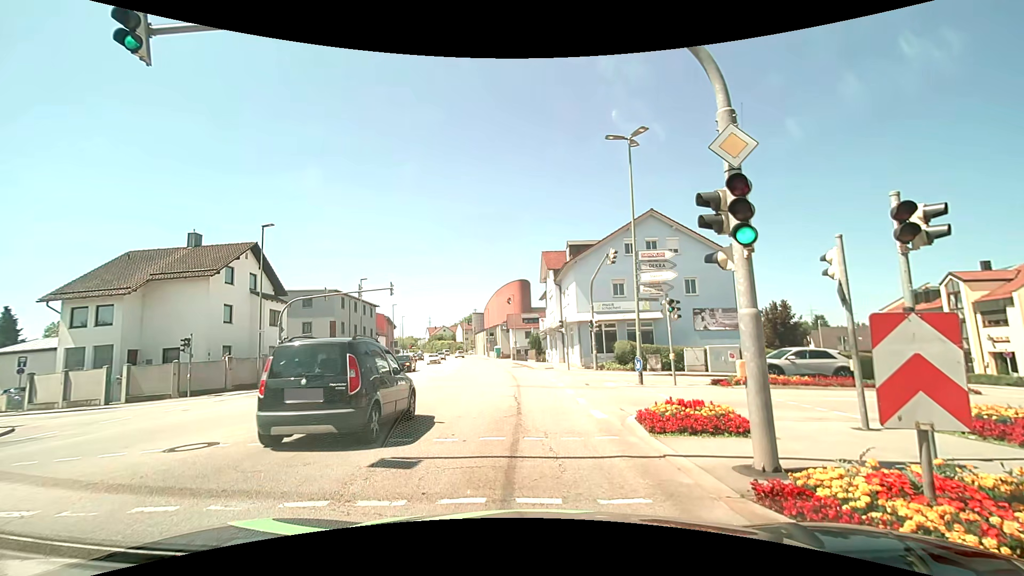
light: Day
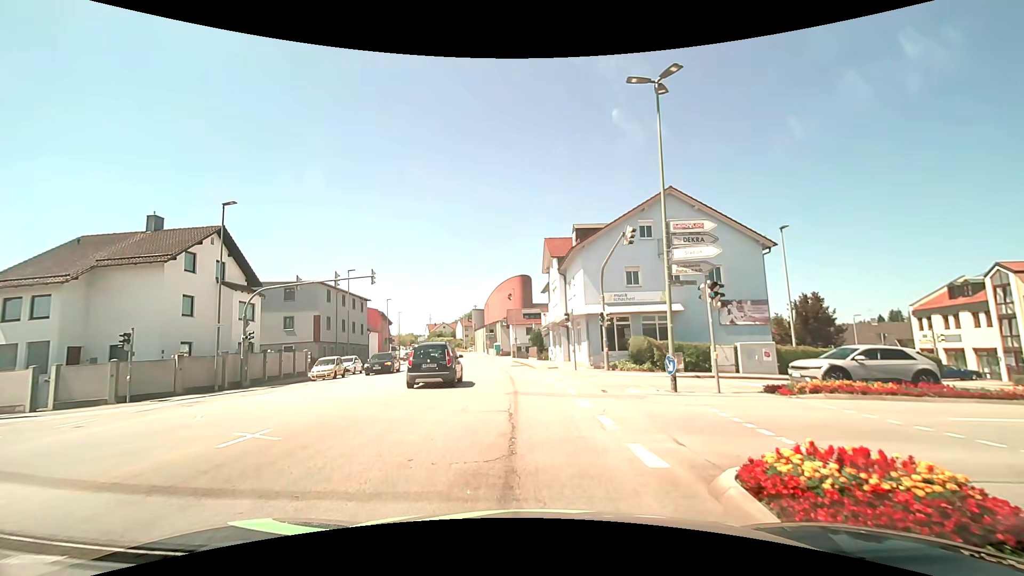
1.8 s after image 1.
(-0.1, +4.7) m; -1°
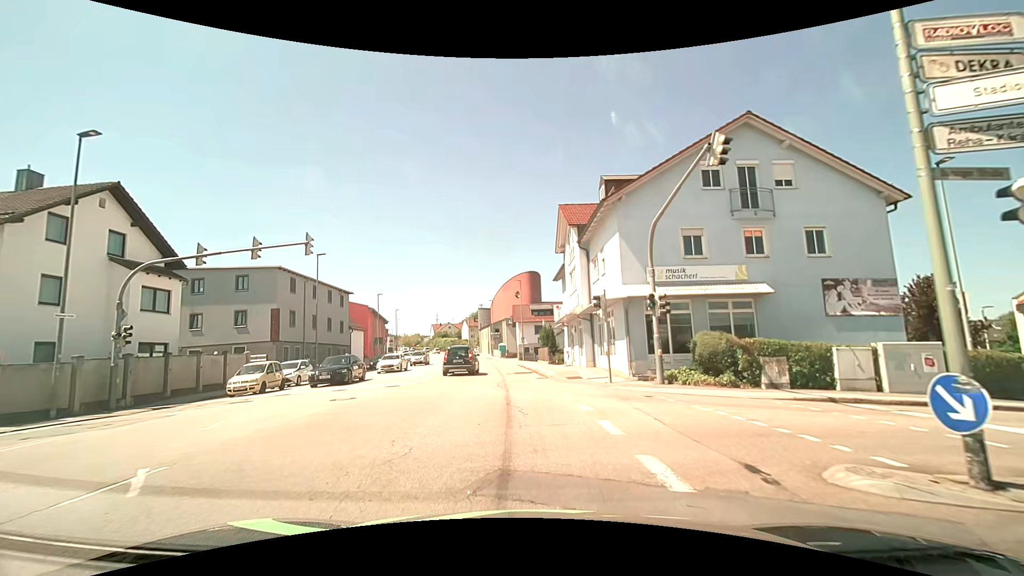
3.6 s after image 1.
(-0.1, +10.2) m; -1°
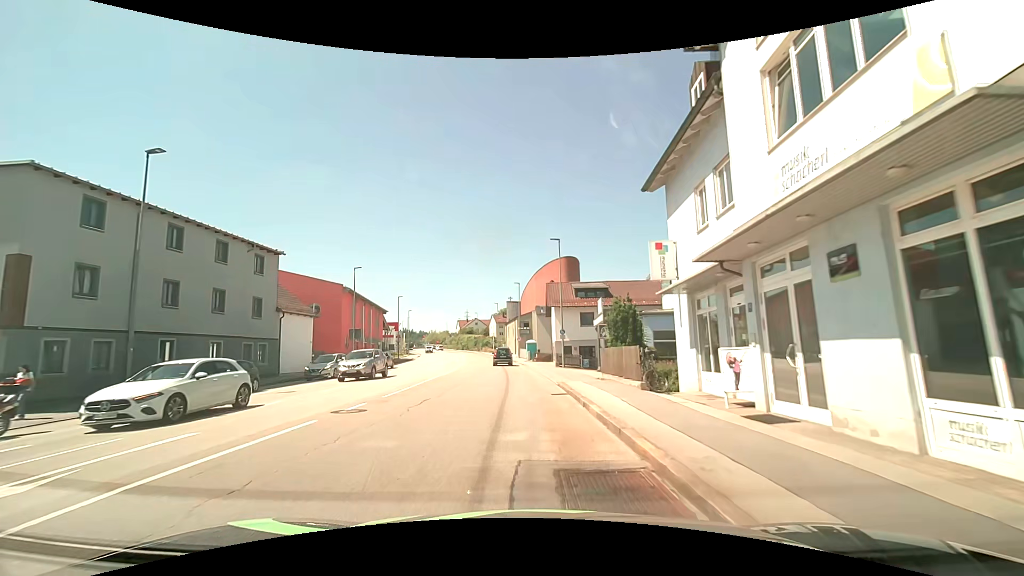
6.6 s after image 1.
(-1.1, +23.5) m; -4°
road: tertiary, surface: asphalt
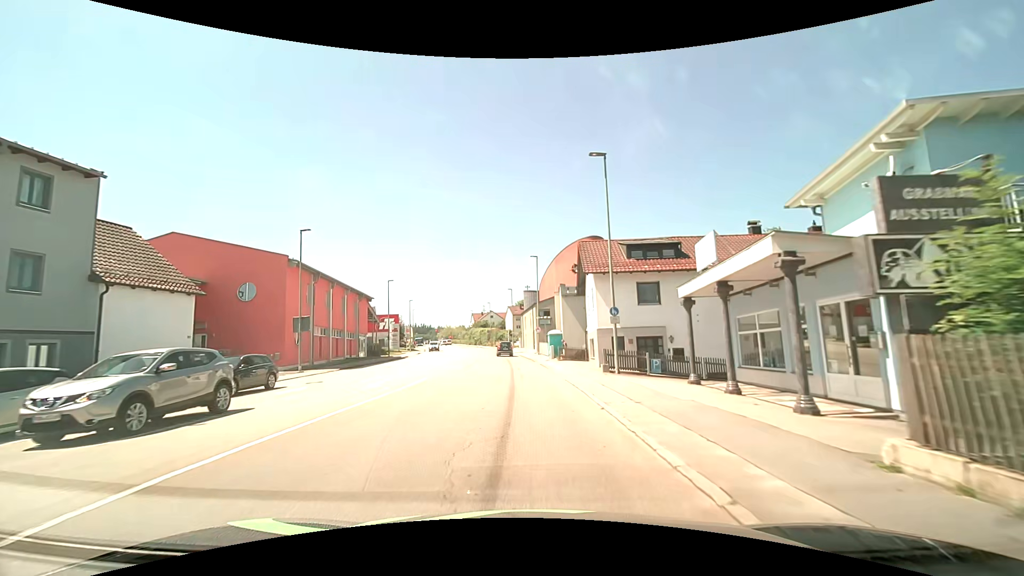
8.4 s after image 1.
(-0.3, +16.5) m; -2°
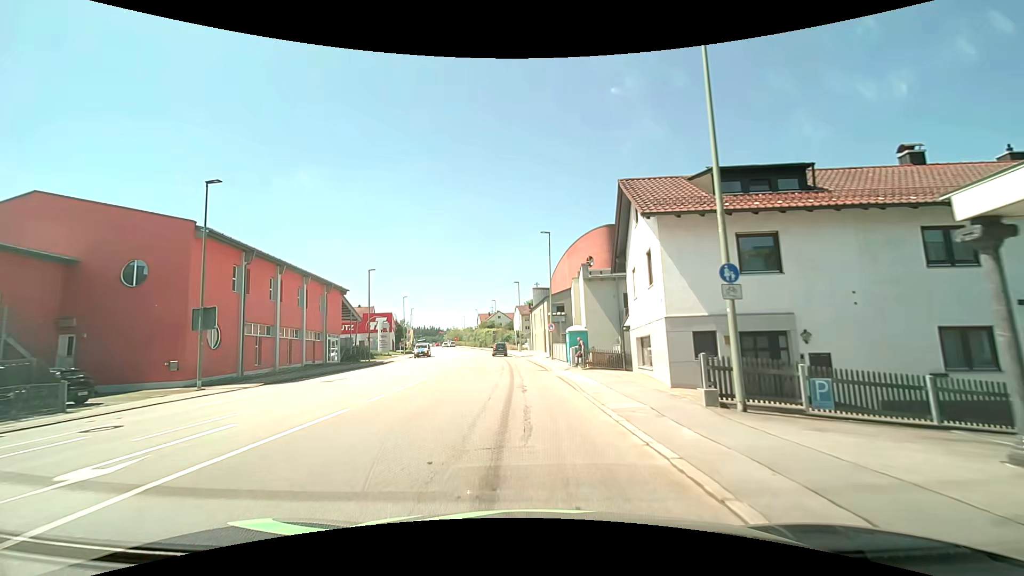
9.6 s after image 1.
(-0.1, +12.0) m; -1°
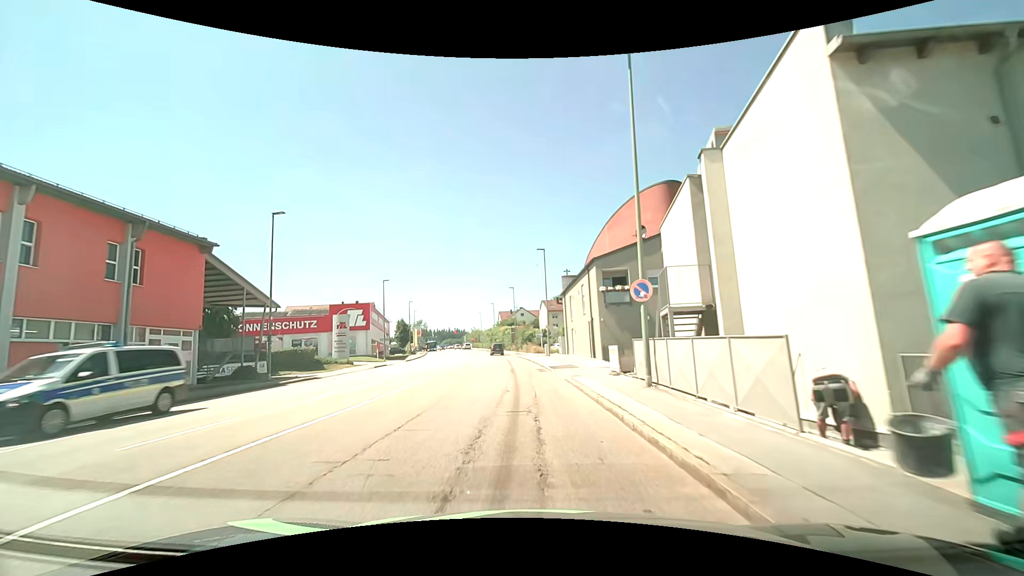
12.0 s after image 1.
(-0.5, +26.1) m; -3°
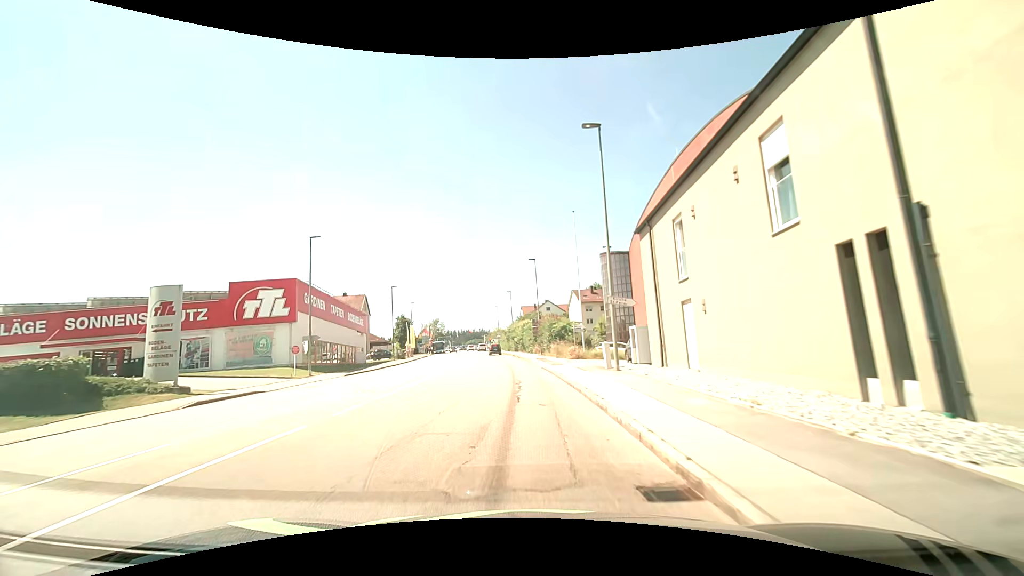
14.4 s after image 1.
(-0.5, +27.0) m; -3°
(0, +10) (0, +20) (-1, +30) (-2, +40) (-3, +50) (-4, +60) (-5, +70) (-6, +80) (-7, +90) (-9, +100) m
